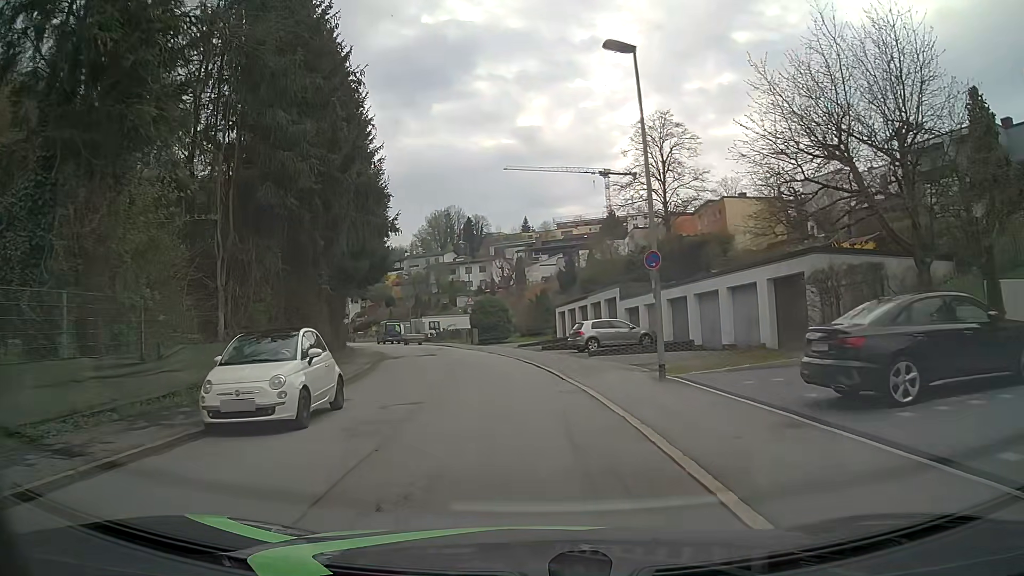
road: residential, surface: asphalt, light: Day
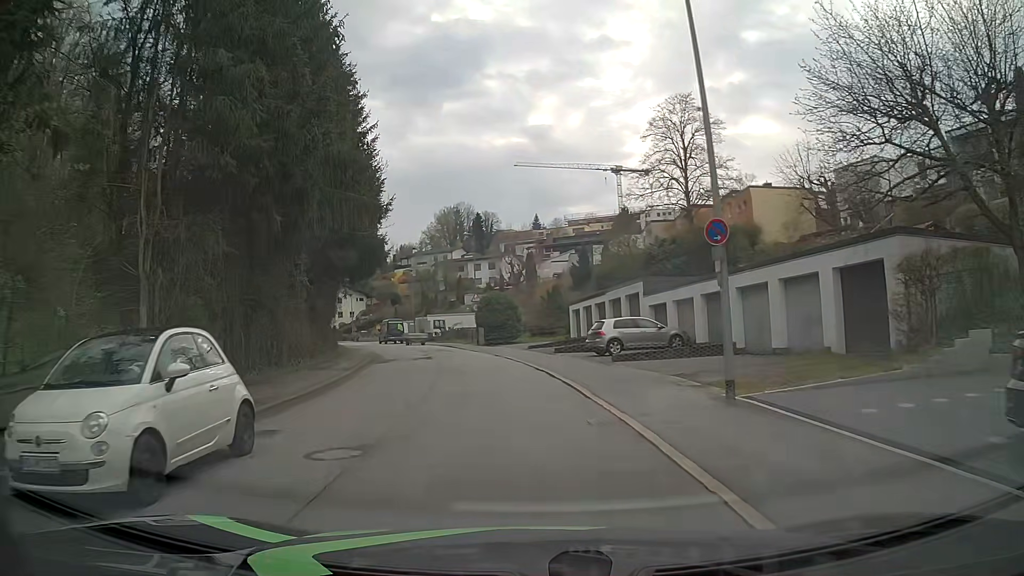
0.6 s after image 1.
(0.0, +4.5) m; -1°
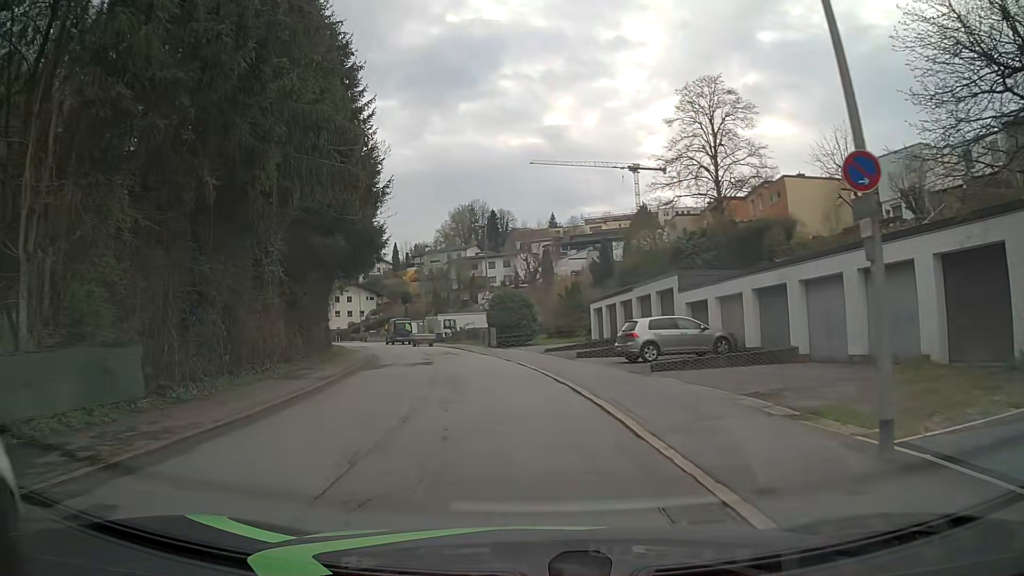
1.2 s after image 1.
(-0.1, +4.5) m; -1°
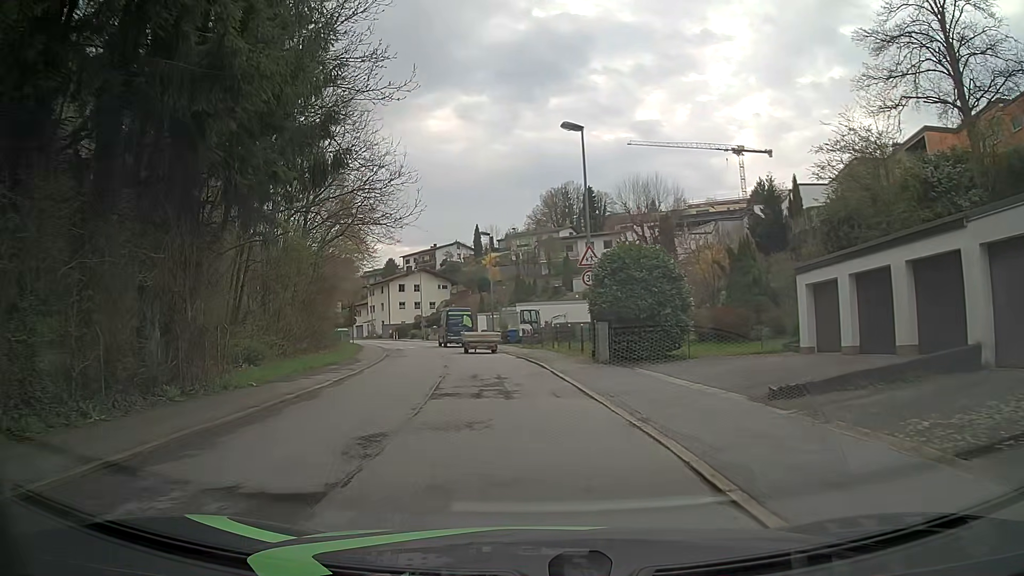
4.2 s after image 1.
(-1.6, +22.4) m; -9°
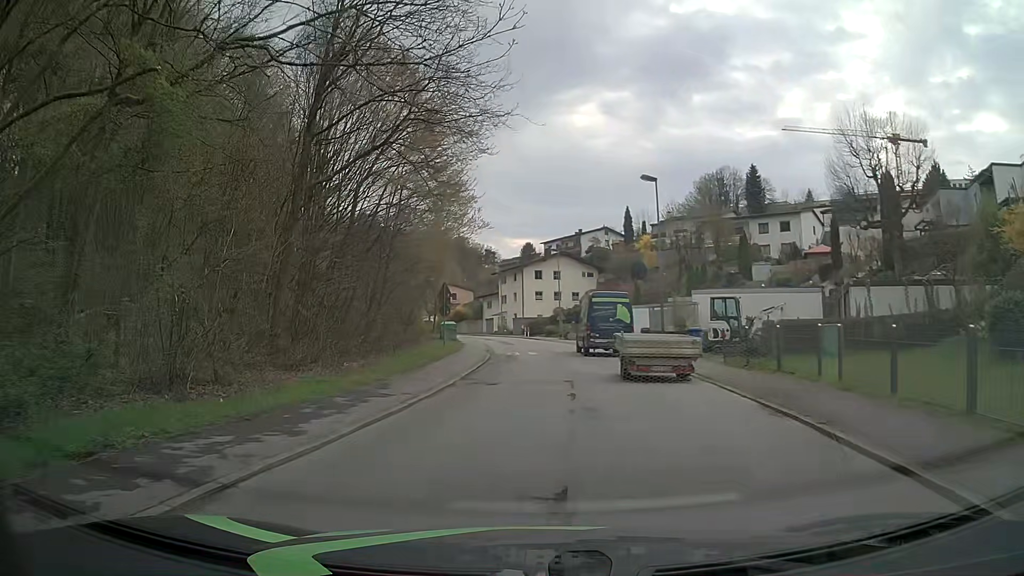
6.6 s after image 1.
(-1.3, +17.8) m; -12°
